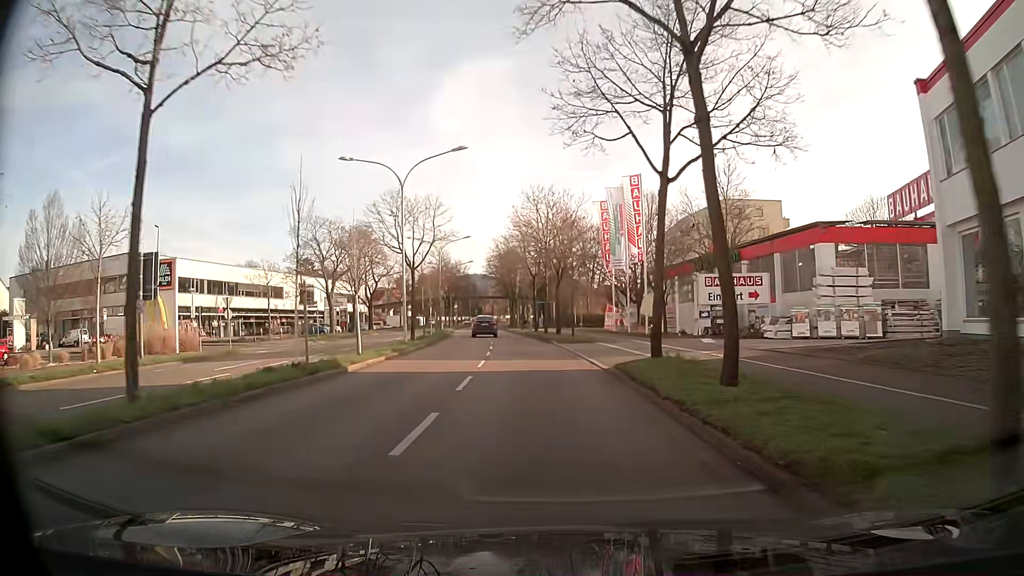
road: primary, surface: asphalt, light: Day
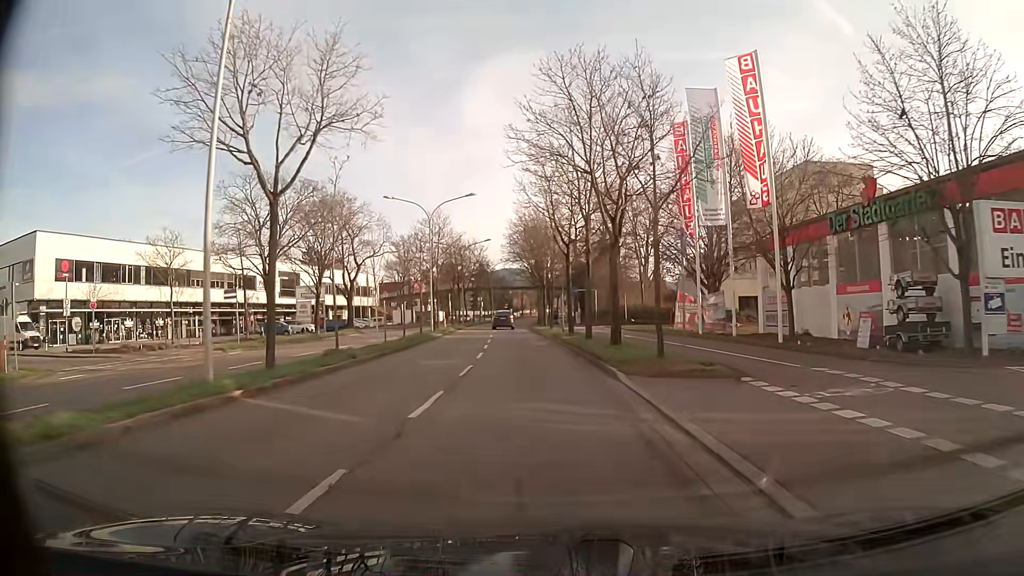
(-0.6, +22.0) m; -4°
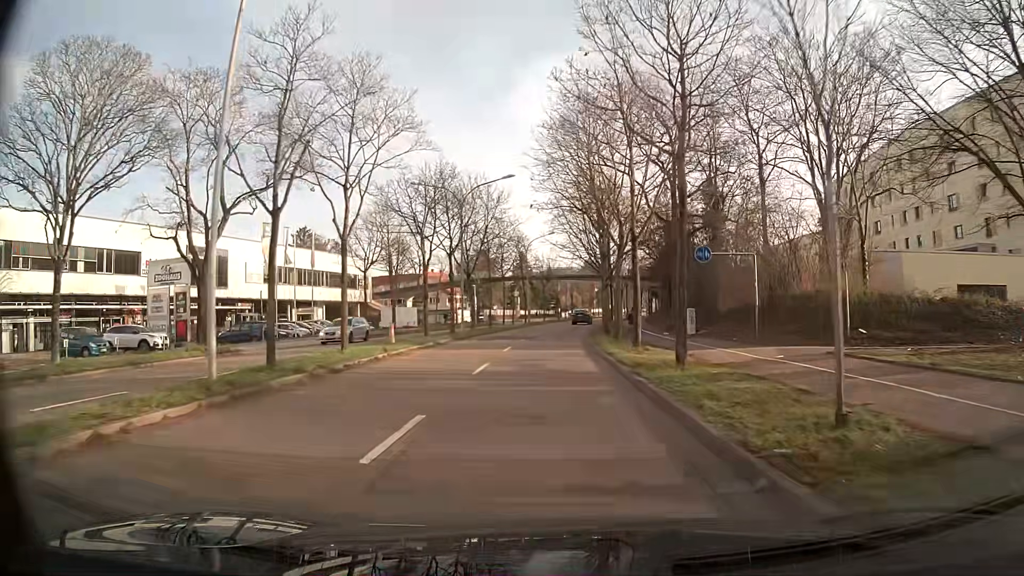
(-1.5, +36.3) m; -4°
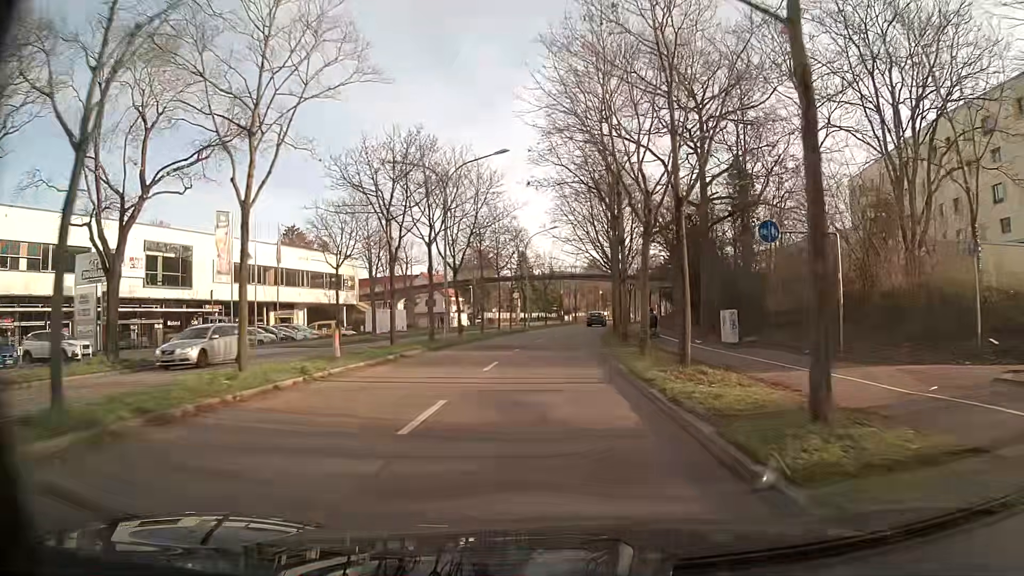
(0.0, +7.4) m; 0°
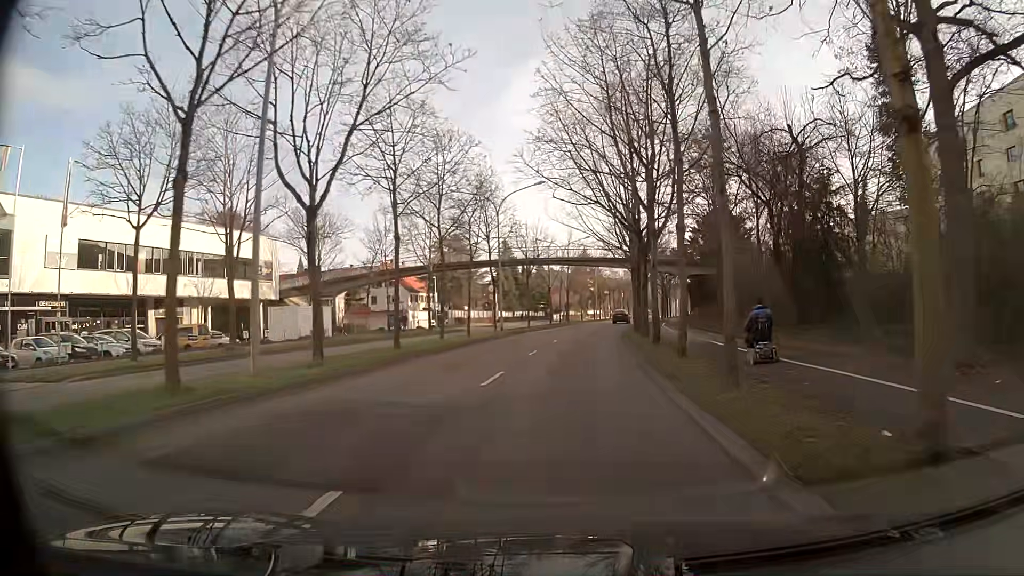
(+0.2, +22.1) m; +1°
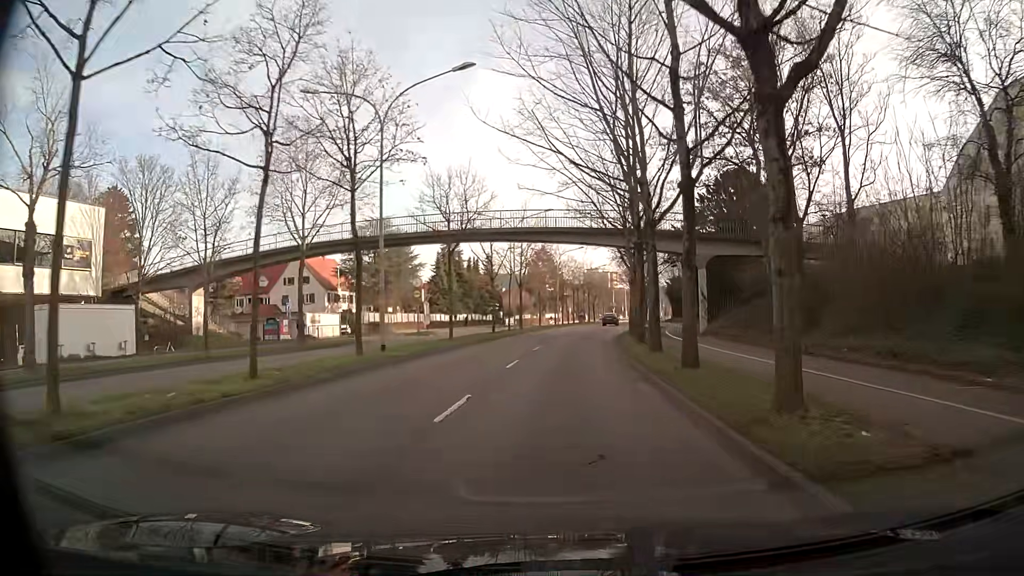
(+1.0, +22.1) m; +5°
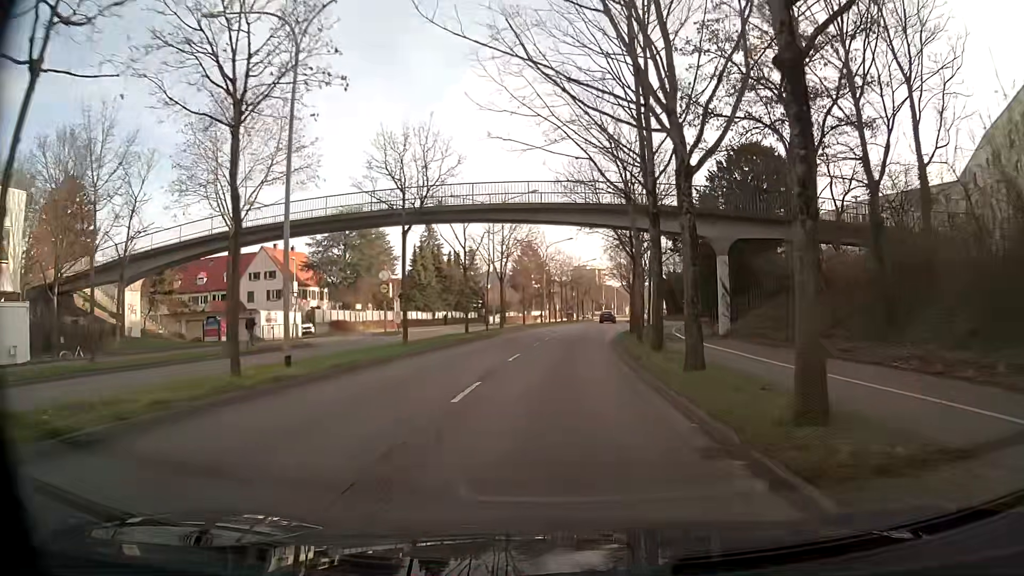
(0.0, +7.3) m; +1°
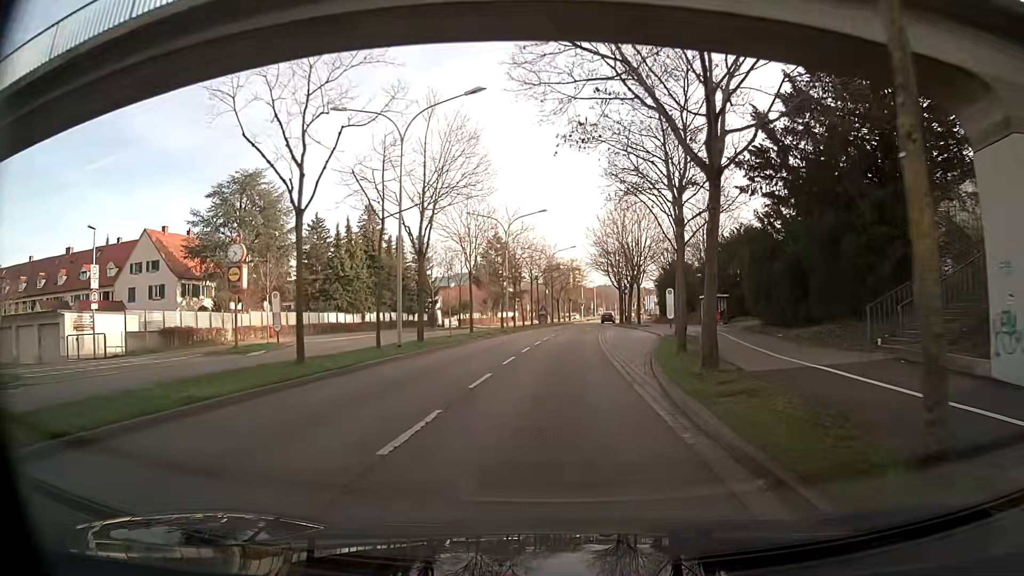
(+0.4, +22.0) m; +2°
